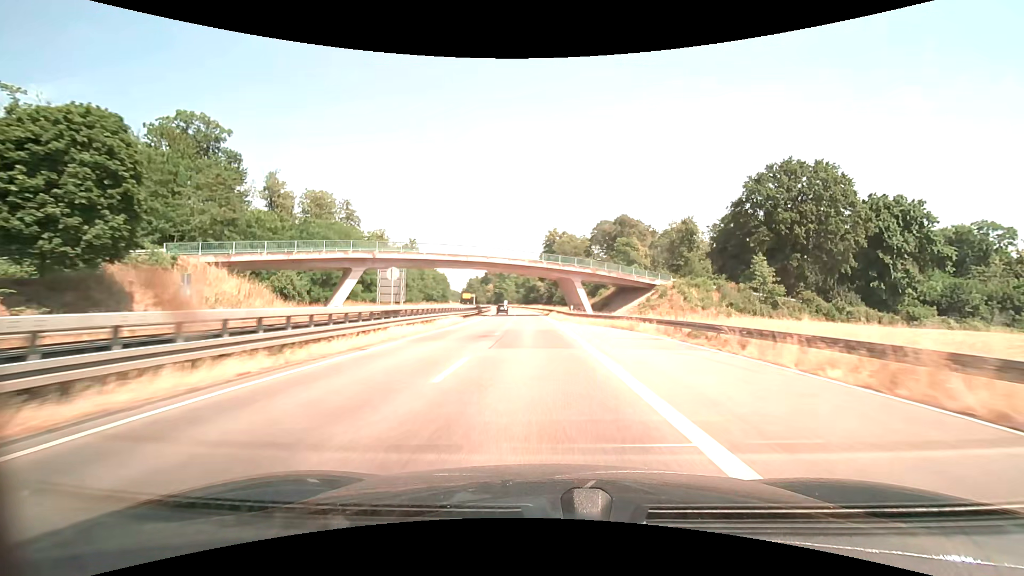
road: trunk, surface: asphalt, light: Day
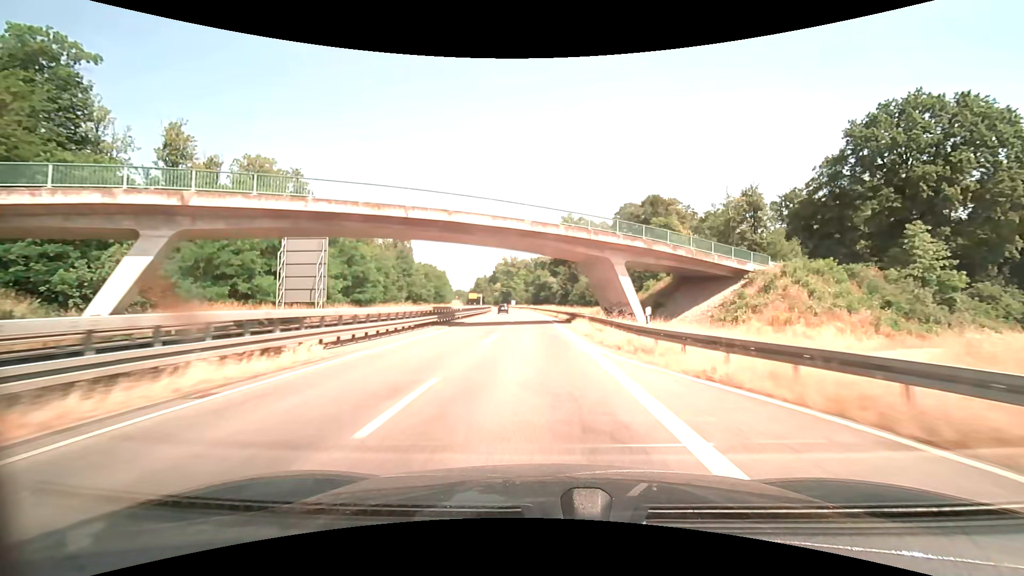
(-0.3, +27.3) m; -1°
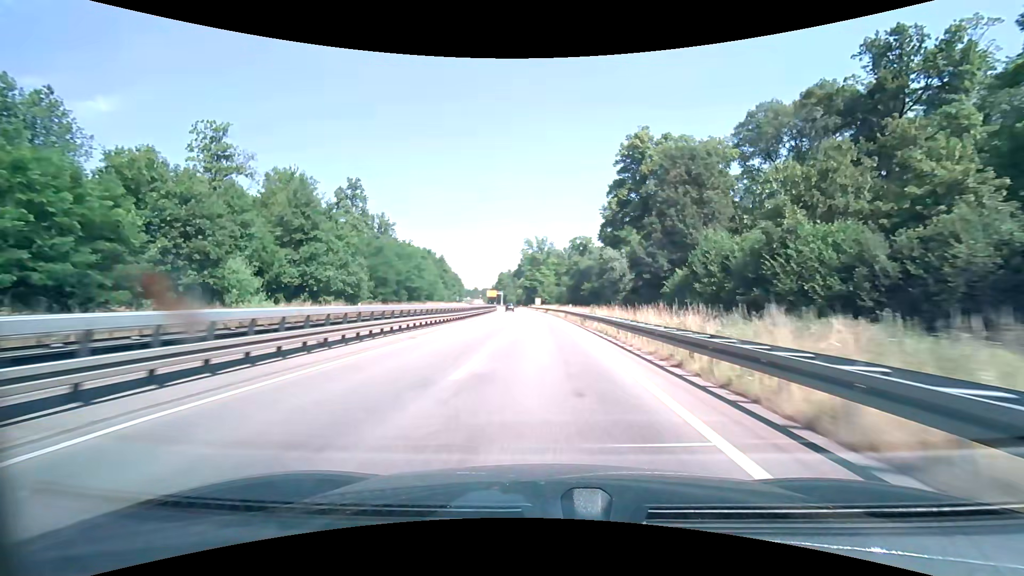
(-2.3, +67.6) m; -4°
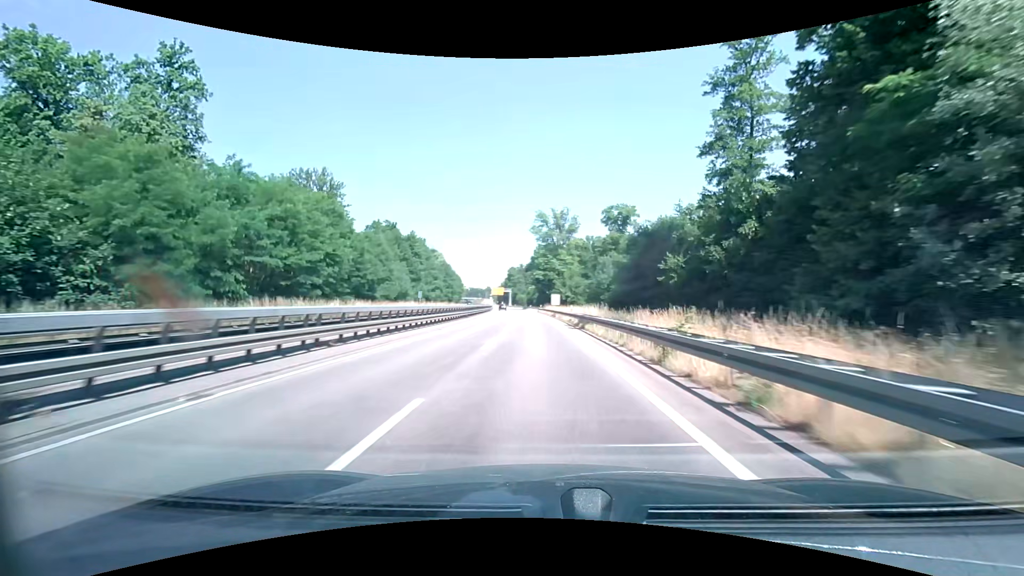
(-0.8, +53.3) m; -2°
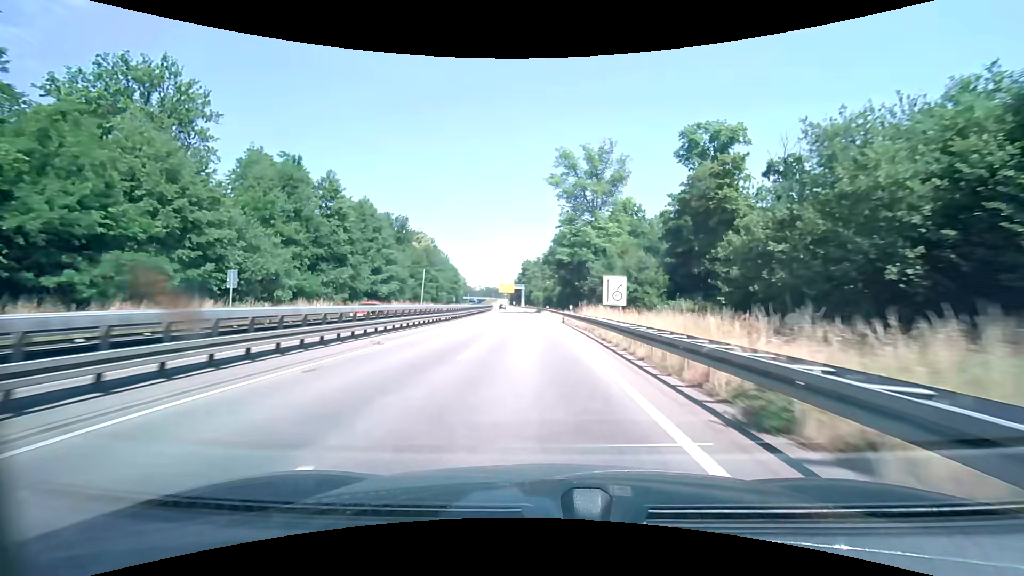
(-1.0, +50.4) m; -2°
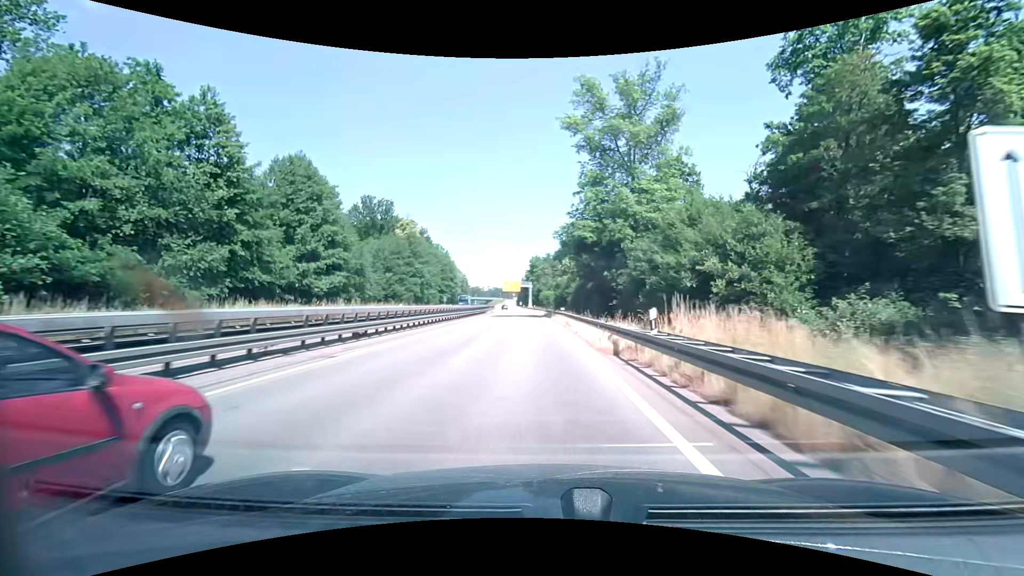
(-0.2, +24.0) m; -1°
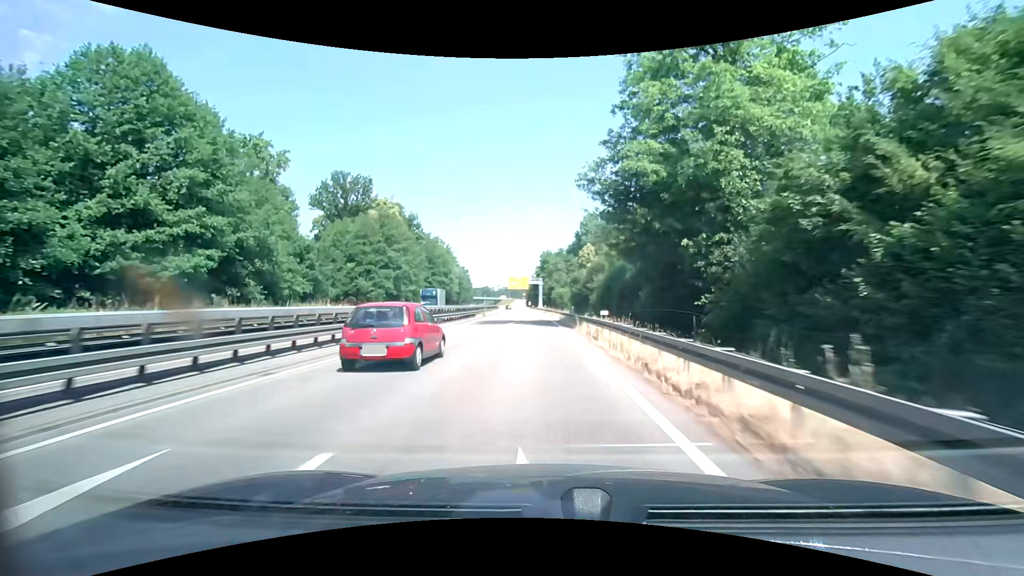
(-0.3, +23.5) m; -1°
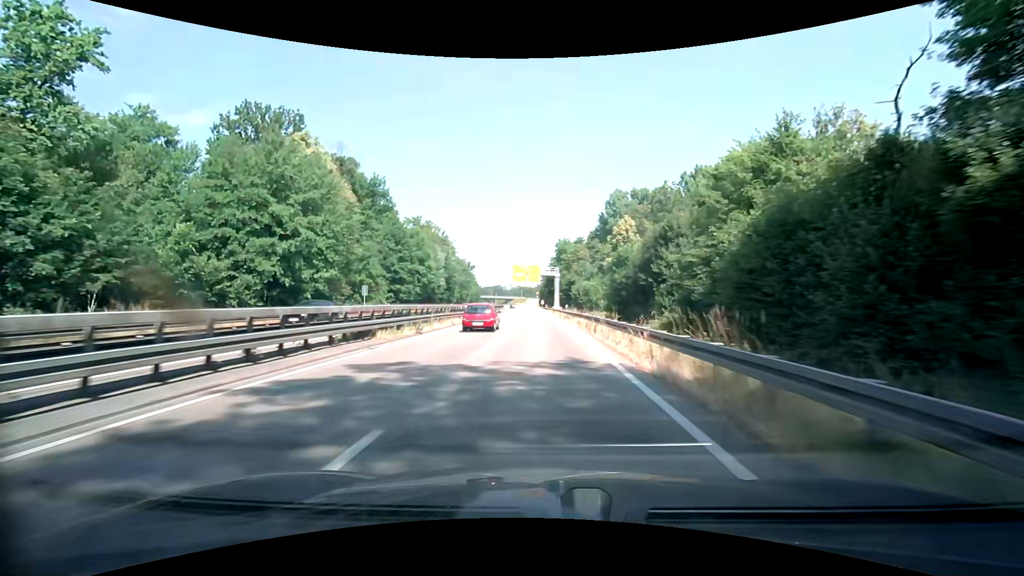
(-0.6, +34.9) m; -2°
(0, +10) (0, +20) (0, +30) (0, +40) (-1, +50) (-1, +60) (-1, +70) (-1, +80) (-2, +90) (-2, +100) m
